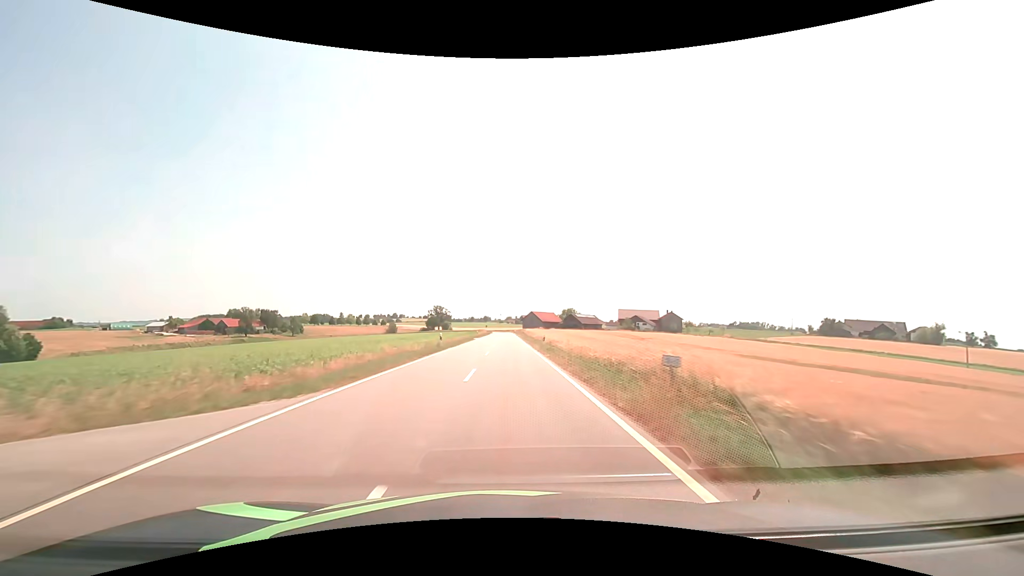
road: tertiary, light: Day
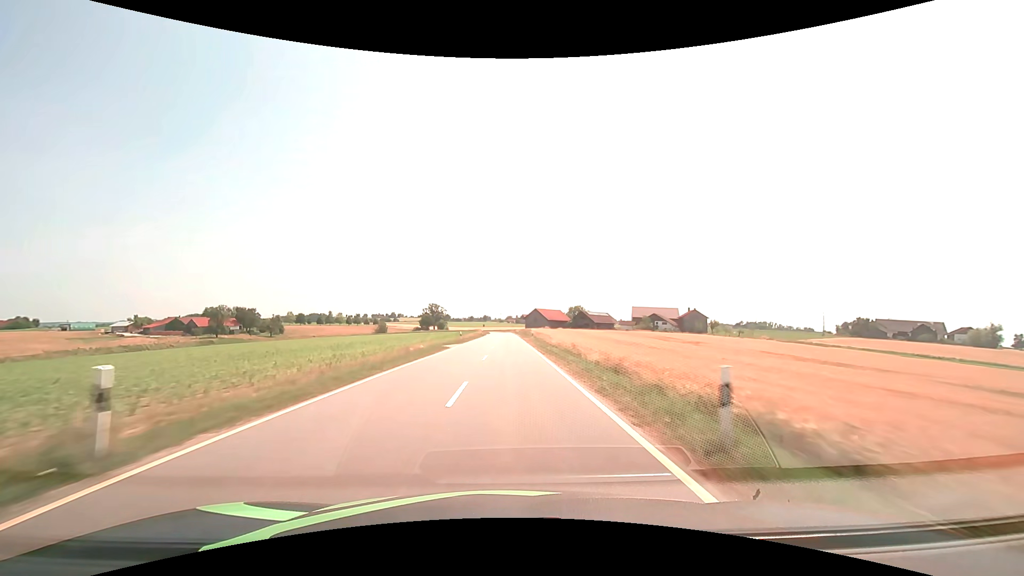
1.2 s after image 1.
(+0.1, +28.2) m; 0°
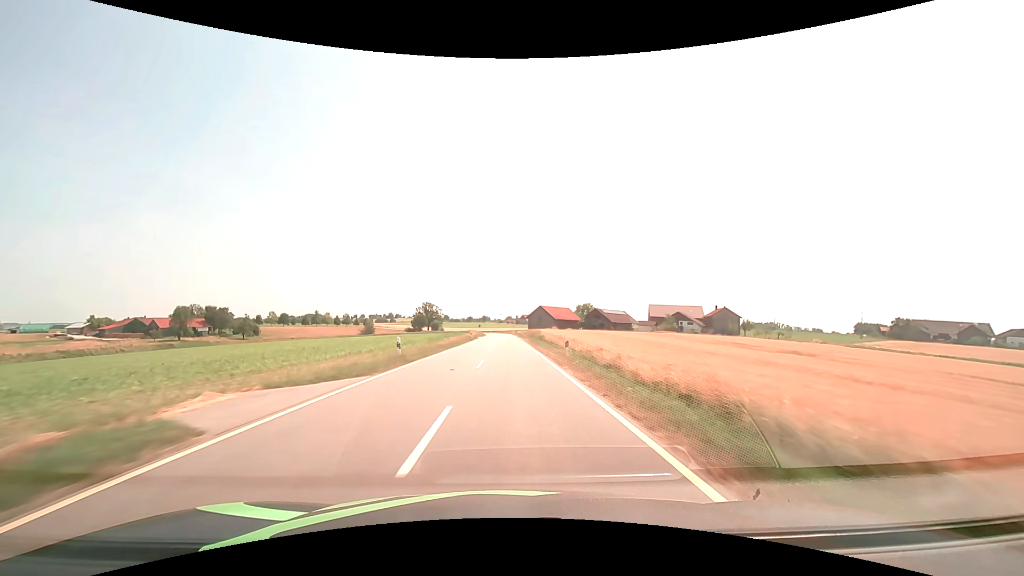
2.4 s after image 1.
(0.0, +28.2) m; 0°
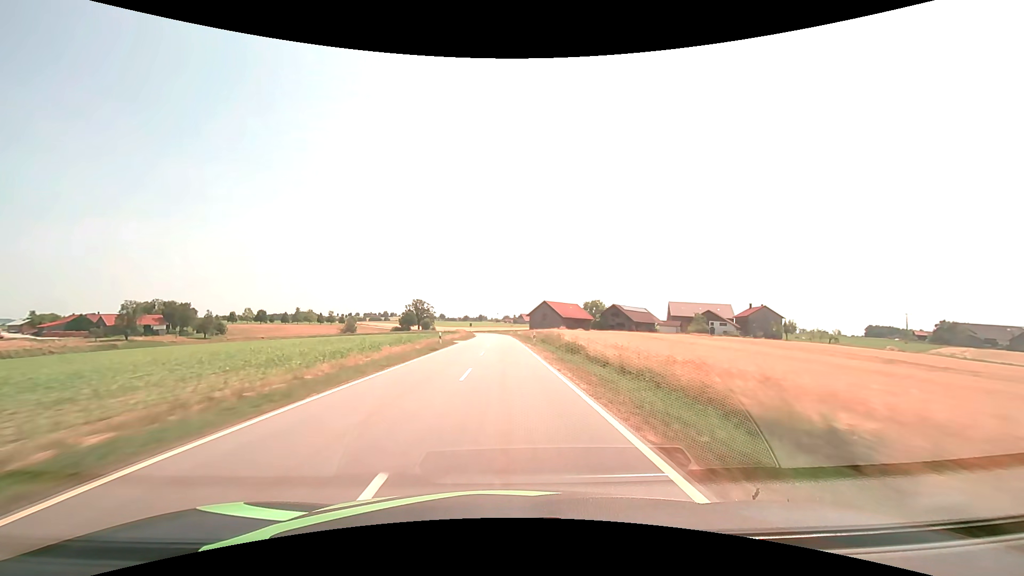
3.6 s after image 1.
(+0.1, +28.3) m; 0°
(0, +10) (0, +20) (0, +30) (0, +40) (0, +50) (0, +60) (-1, +70) (-1, +80) (-1, +90) (-2, +100) m
